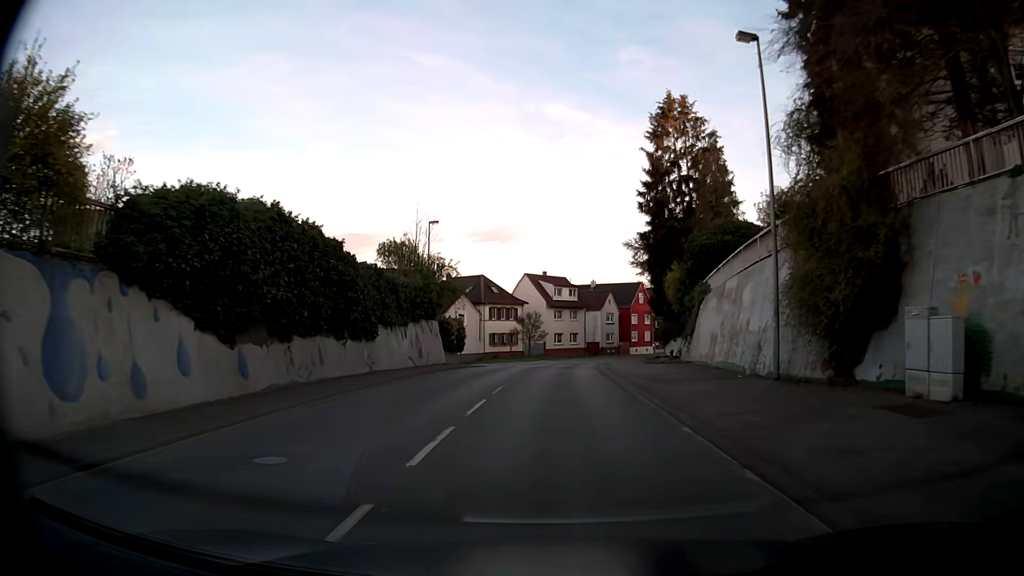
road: secondary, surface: asphalt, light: Day
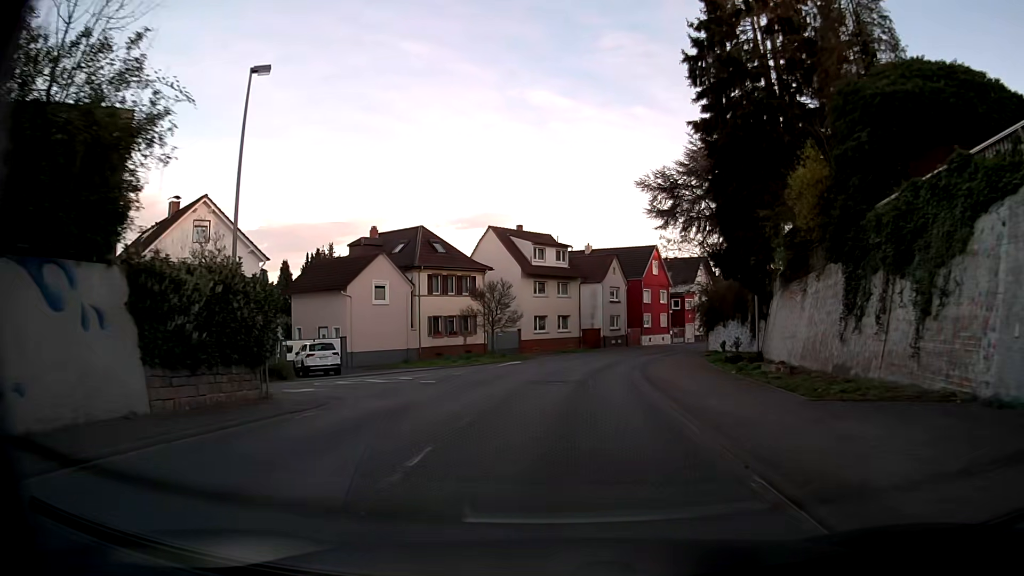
(+0.2, +27.6) m; +2°
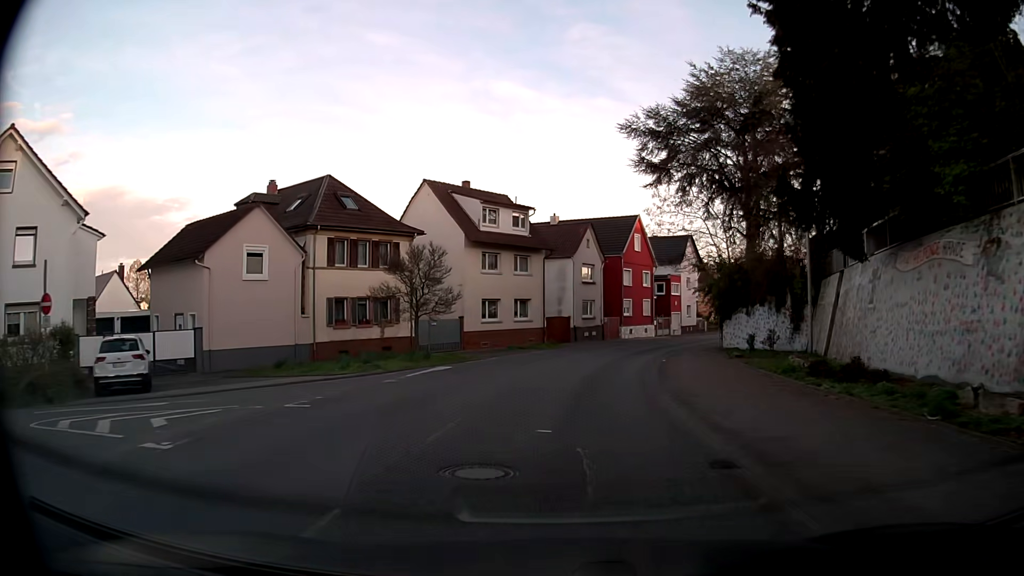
(+0.2, +13.9) m; +3°
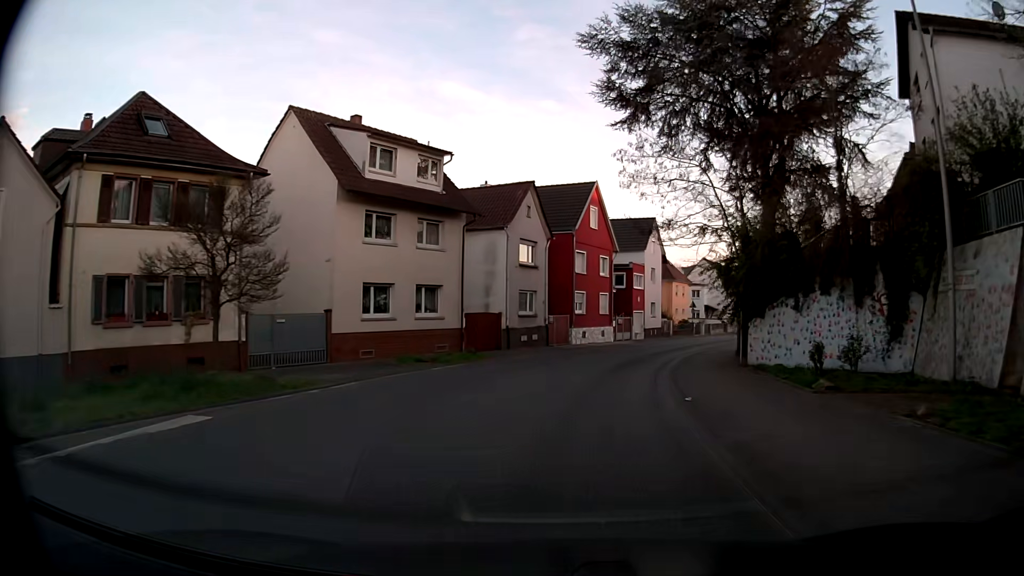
(+0.5, +14.1) m; +4°
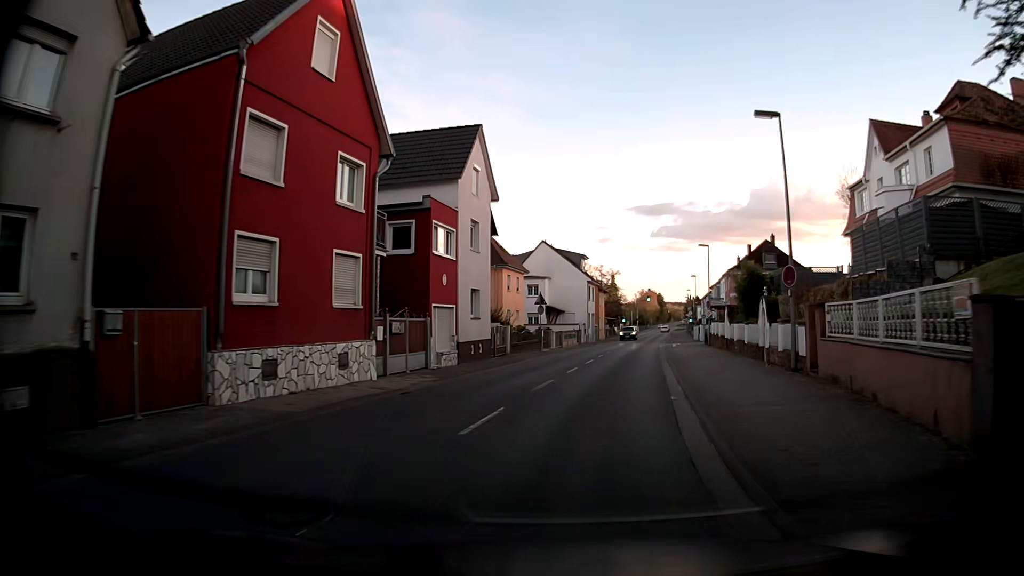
(+3.9, +28.2) m; +16°
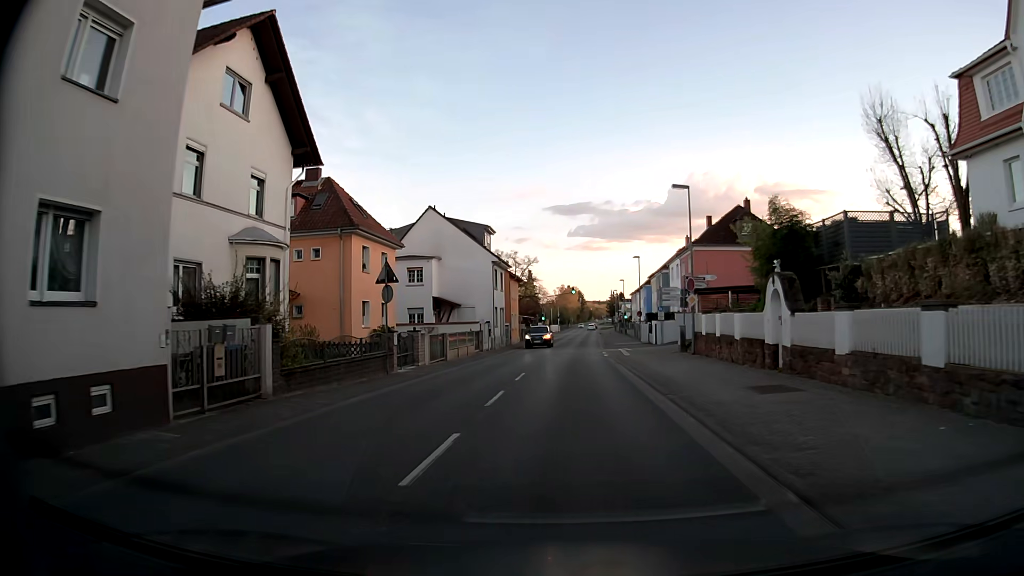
(+1.7, +20.7) m; +7°
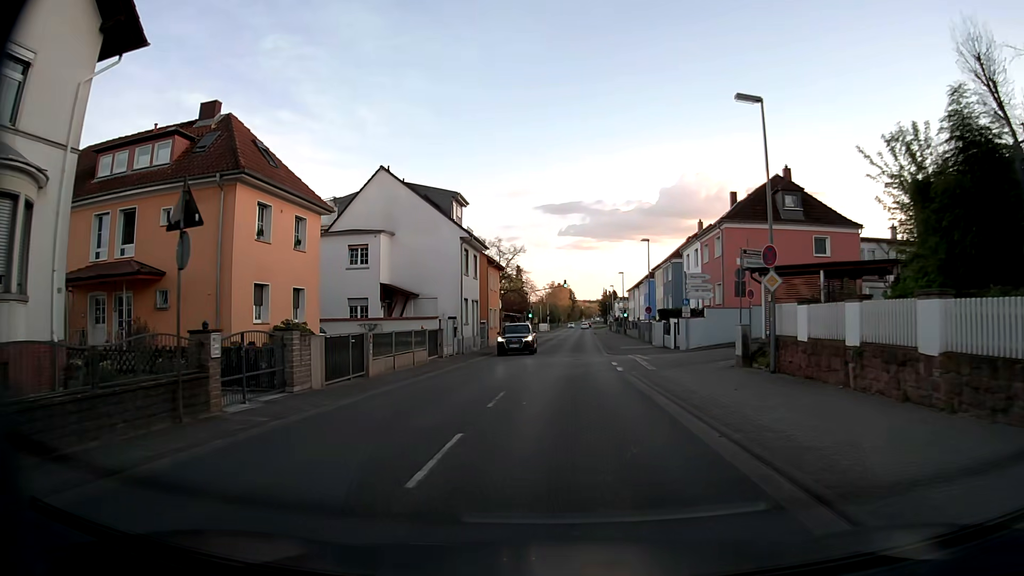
(+0.1, +12.1) m; +1°
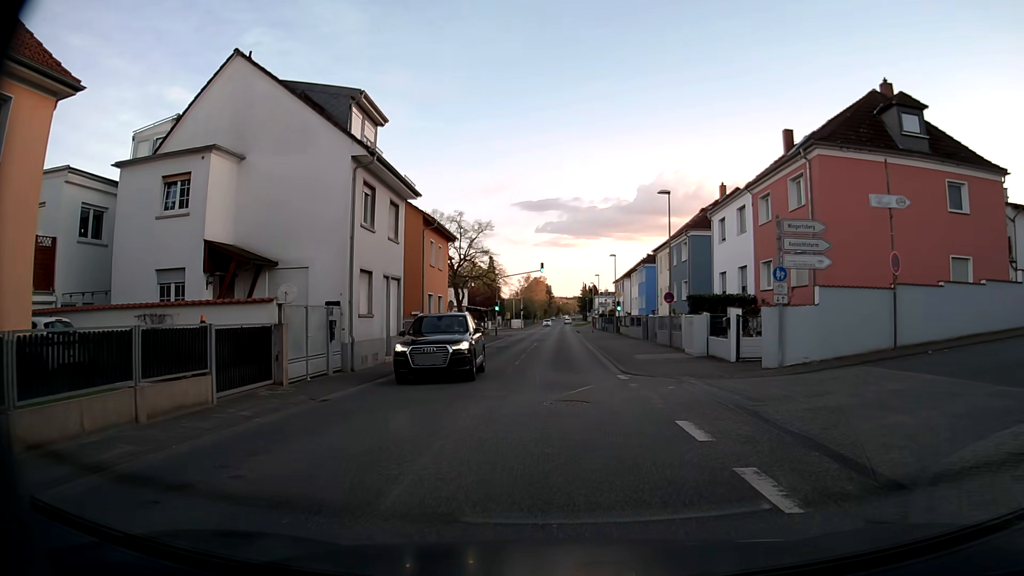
(+0.1, +16.9) m; +2°
